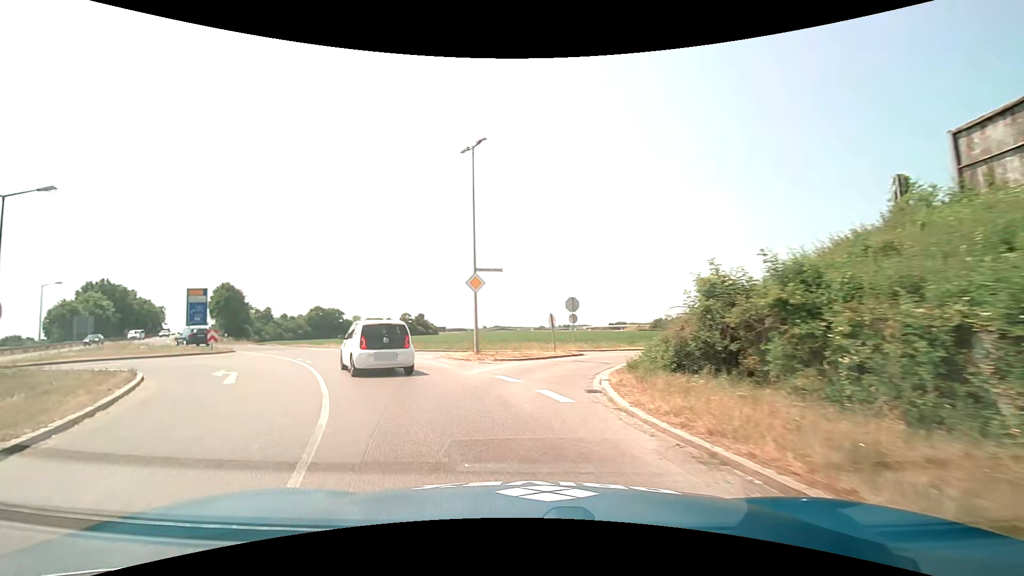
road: secondary_link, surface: asphalt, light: Day
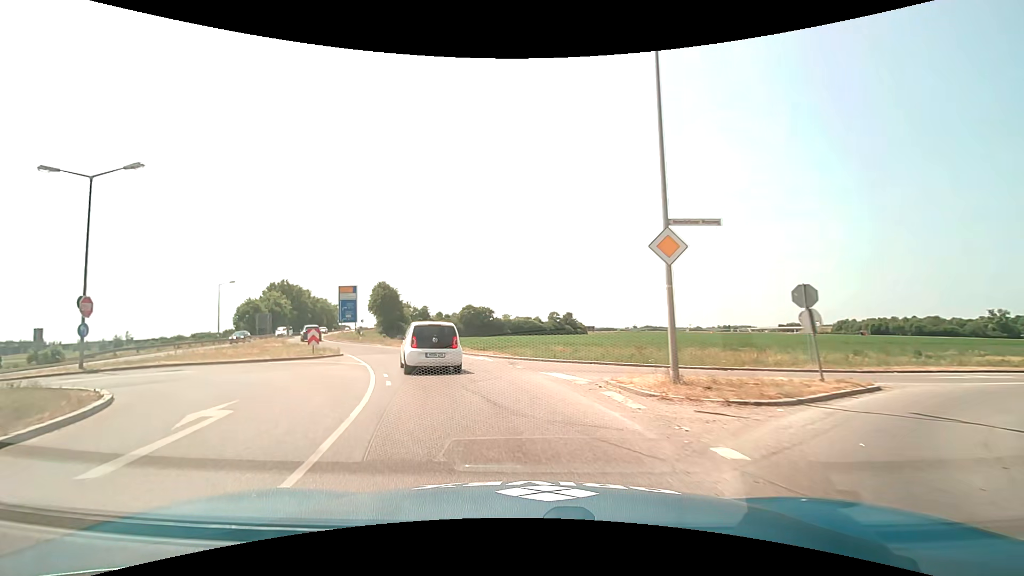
(-1.3, +9.0) m; -17°
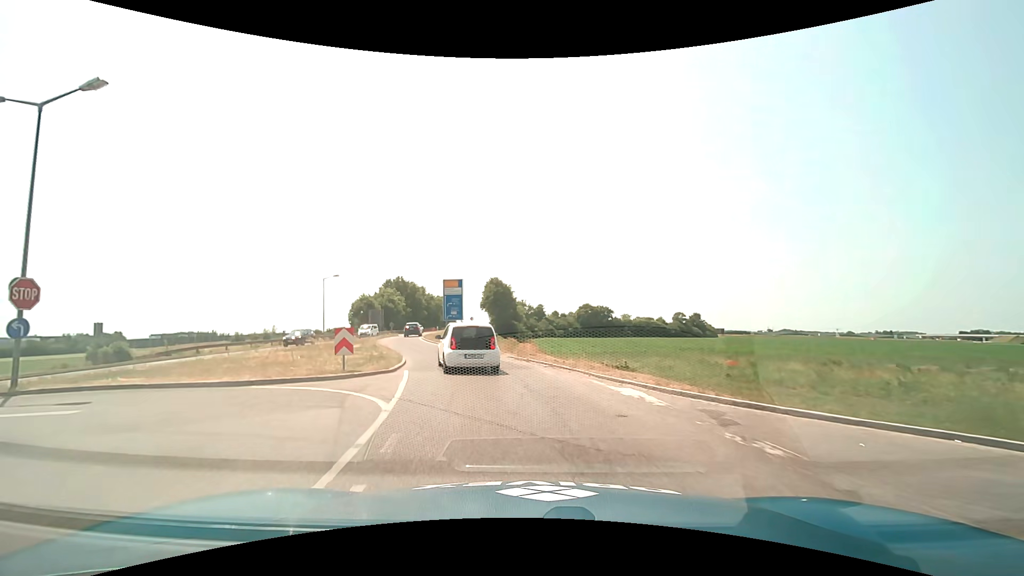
(-1.2, +10.5) m; -12°
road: secondary
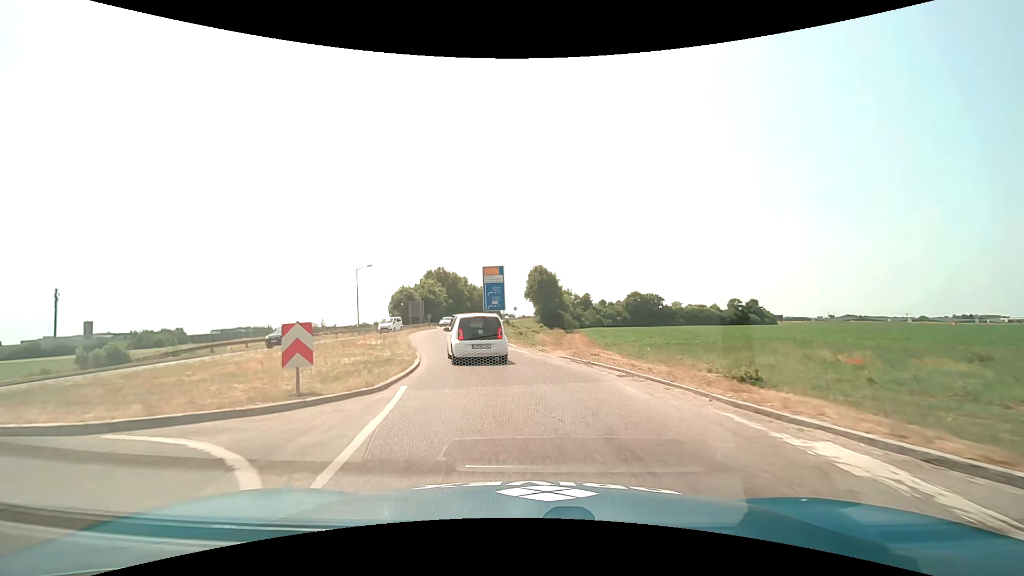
(-0.3, +5.7) m; -6°
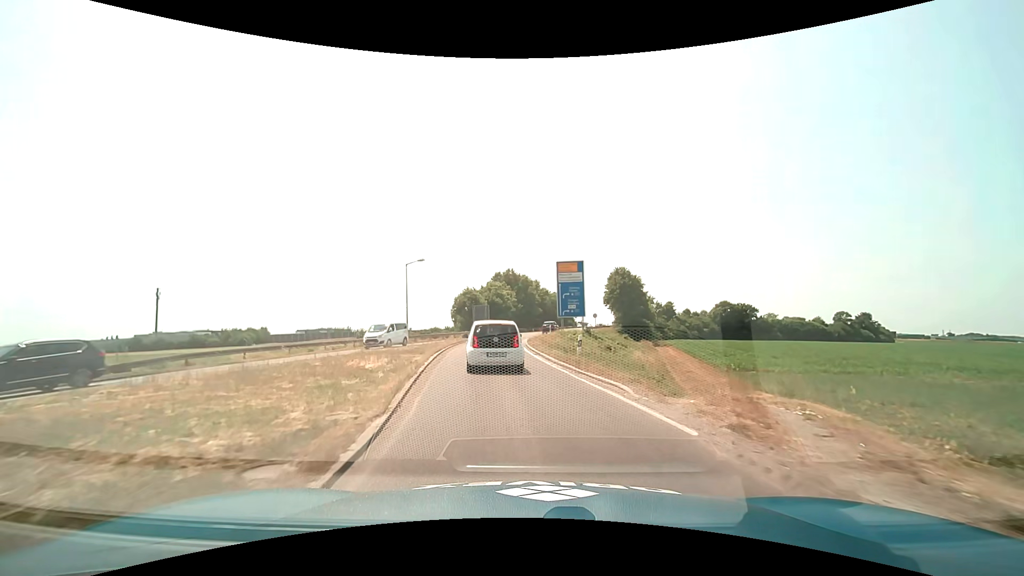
(-1.1, +12.0) m; -9°
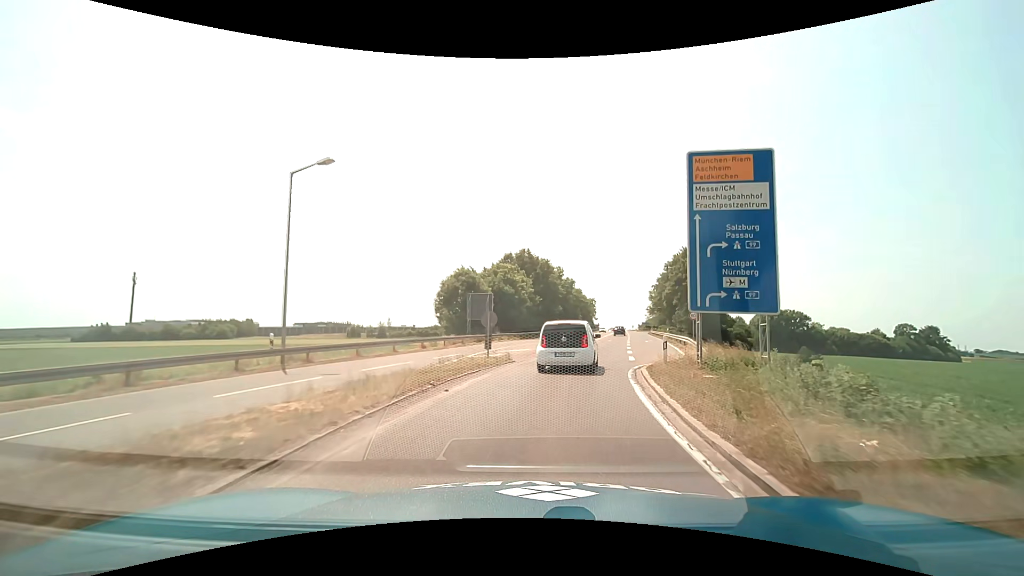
(-2.2, +31.2) m; -1°
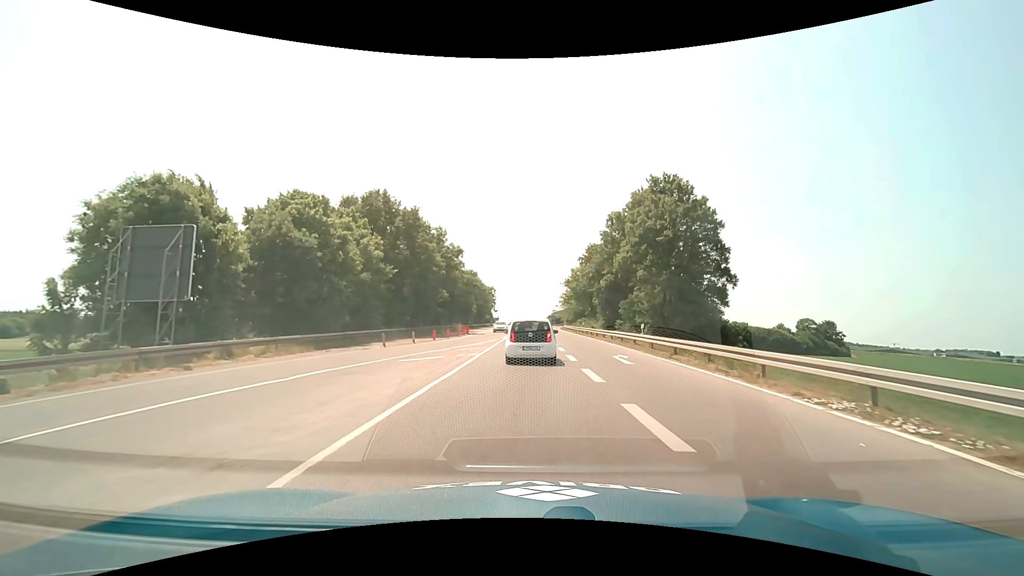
(+4.6, +33.0) m; +12°
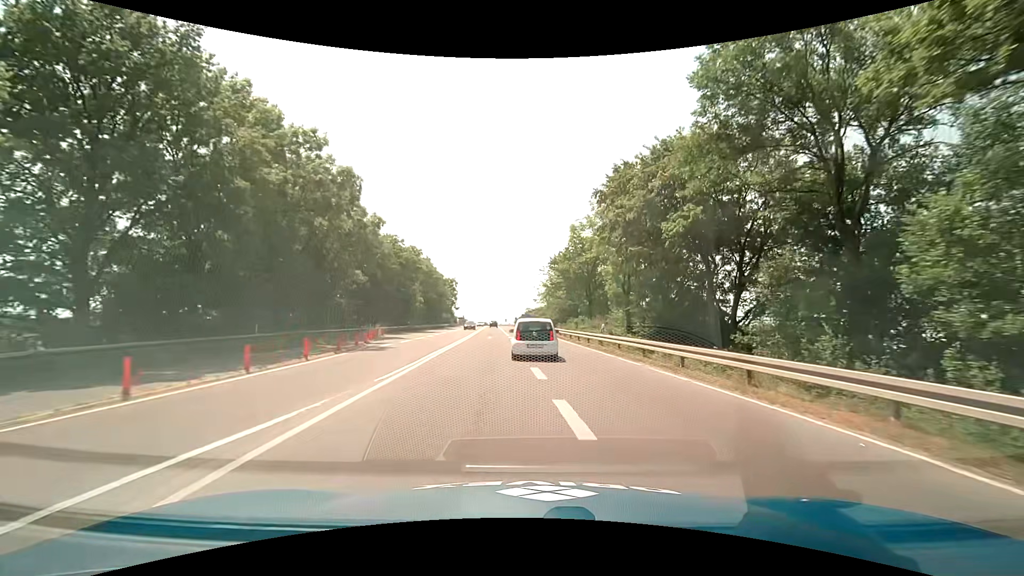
(+0.5, +29.9) m; +4°
(0, +10) (0, +20) (0, +30) (0, +40) (0, +50) (0, +60) (-1, +70) (-1, +80) (0, +90) (0, +100) m
